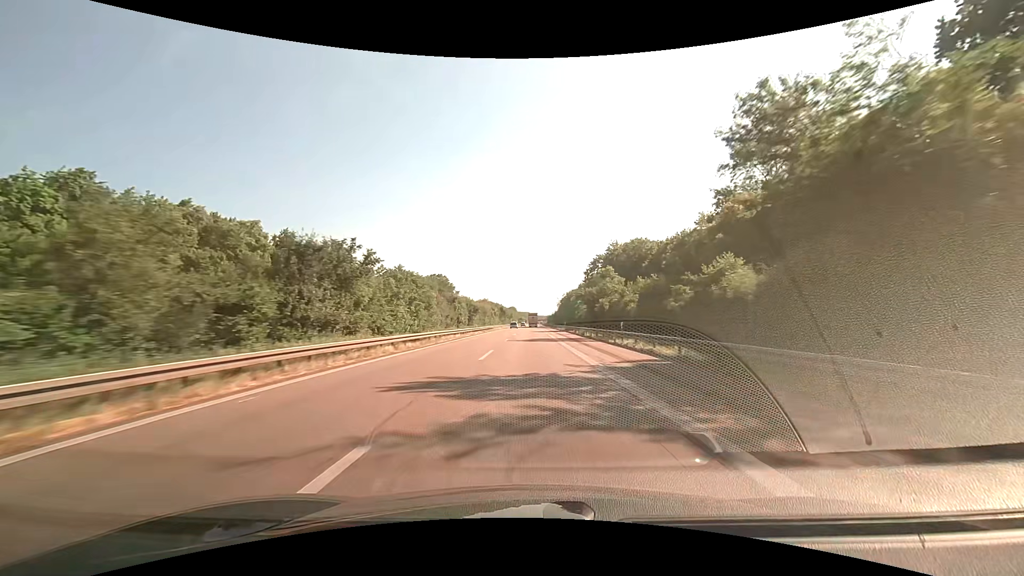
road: motorway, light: Day
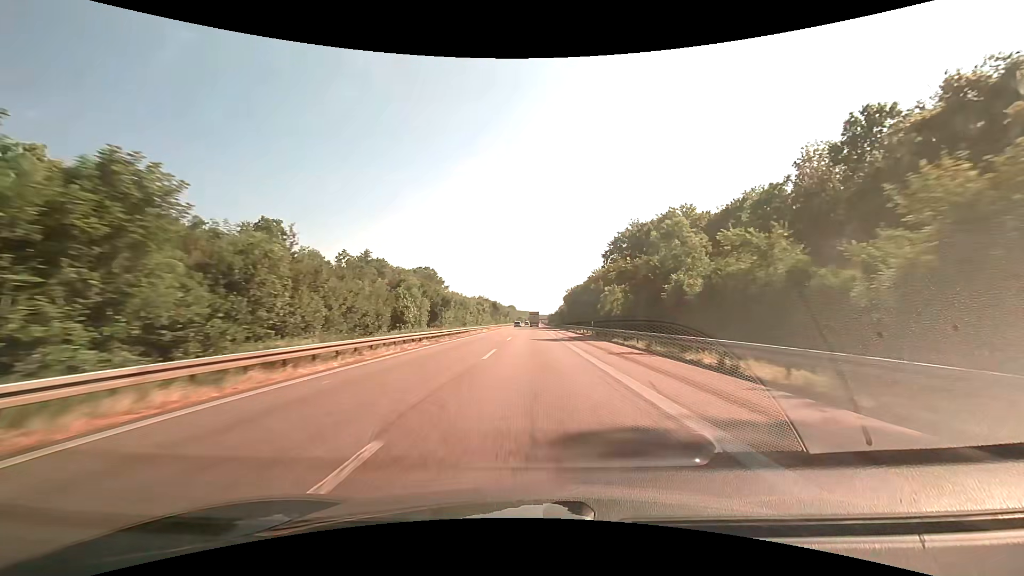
(+0.1, +36.0) m; 0°
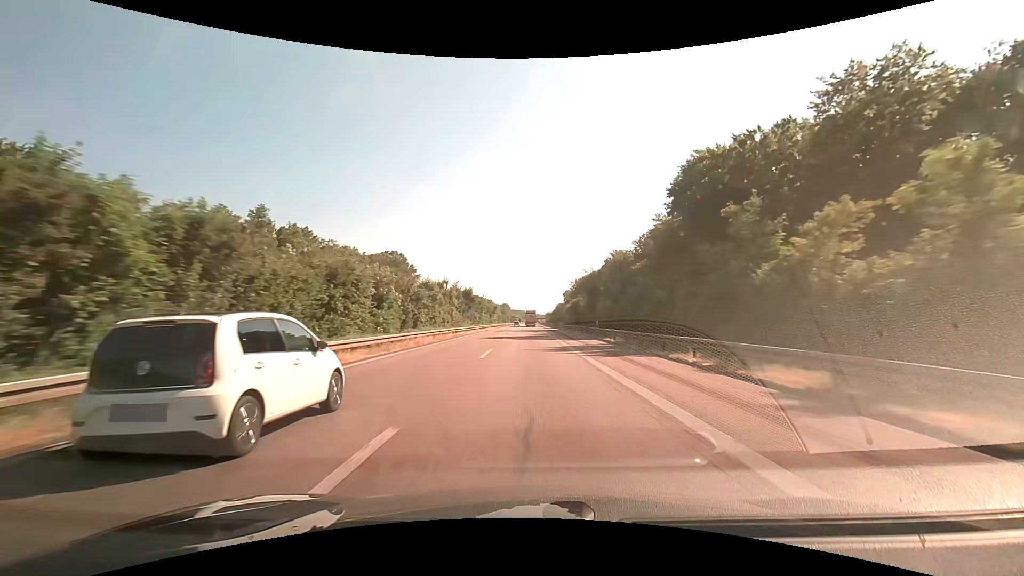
(+0.1, +54.0) m; 0°
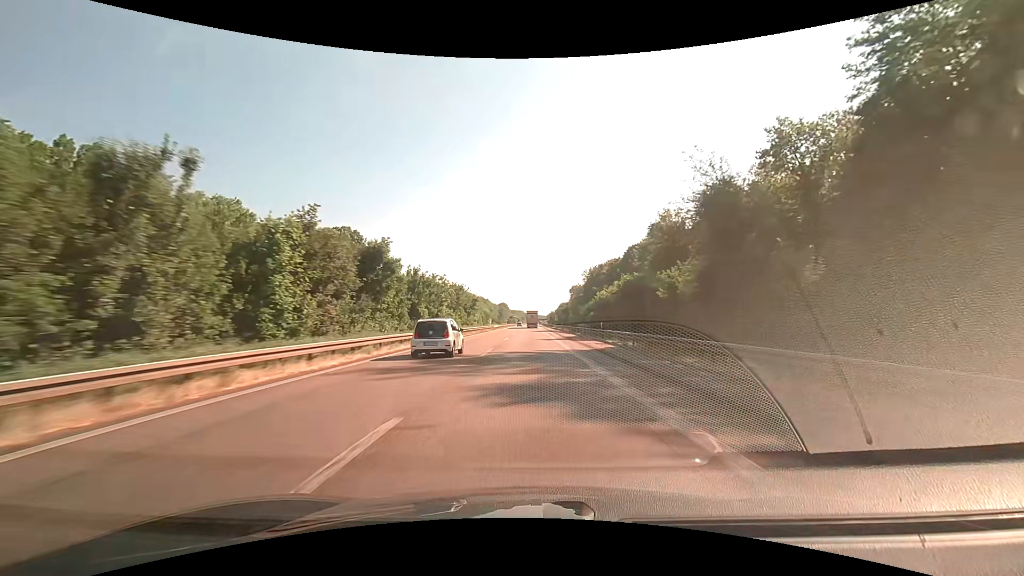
(+0.1, +53.9) m; 0°
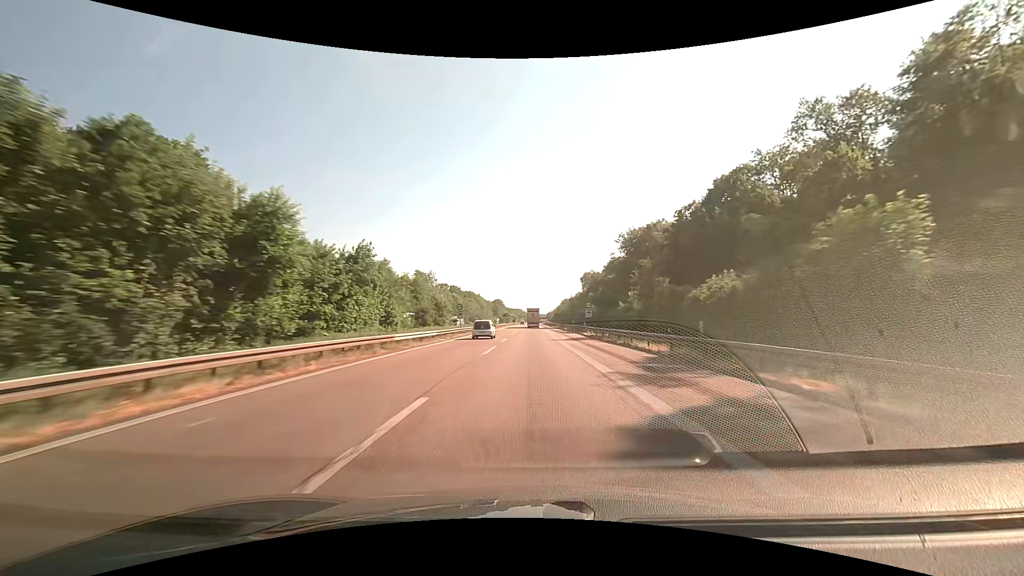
(+0.5, +71.3) m; 0°
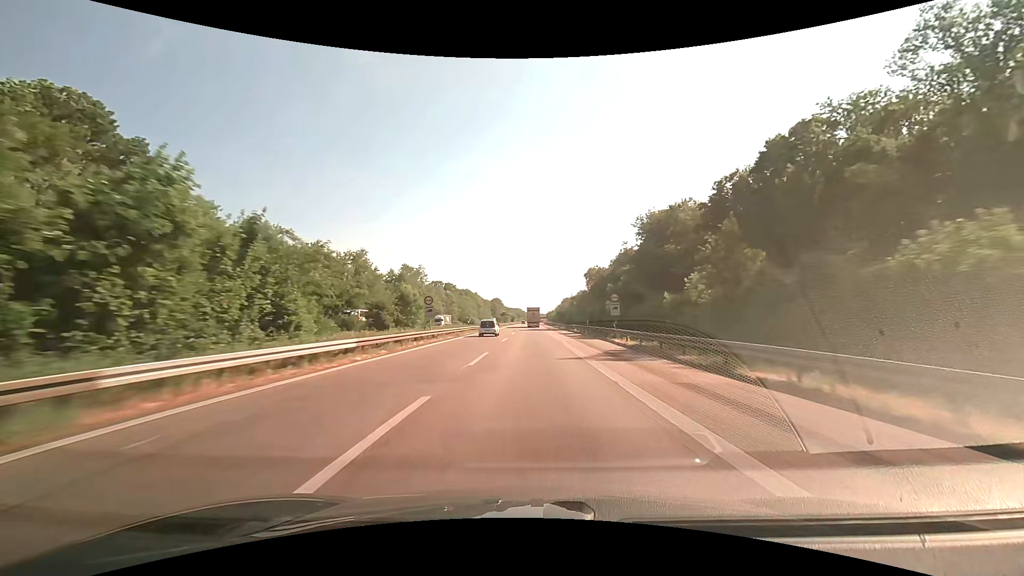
(0.0, +17.7) m; 0°
